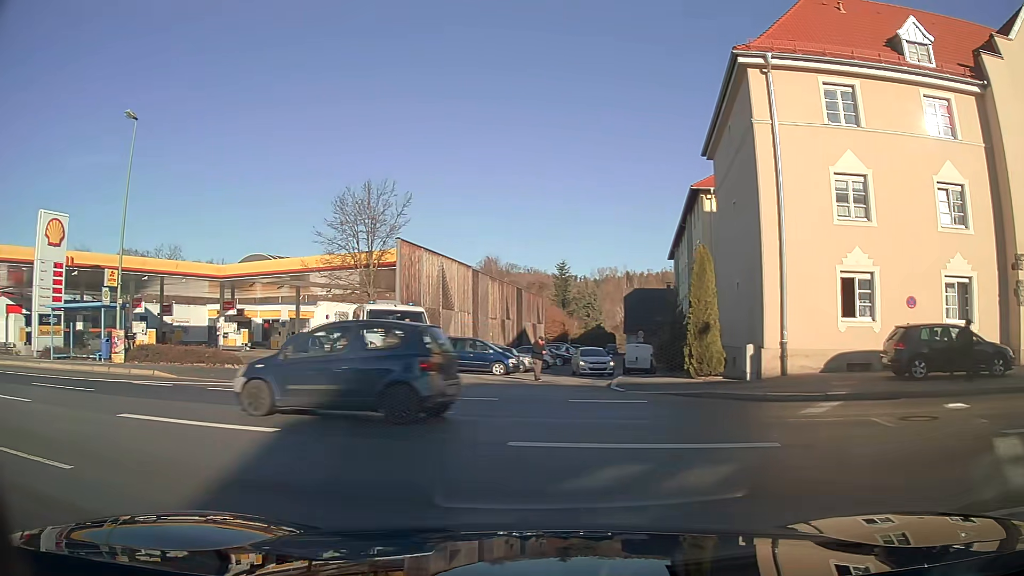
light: Day
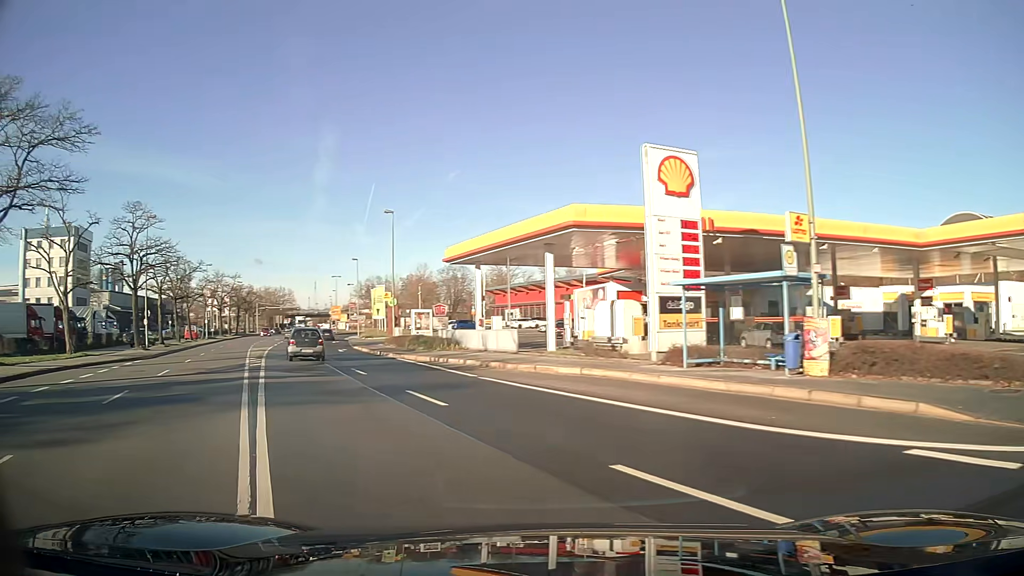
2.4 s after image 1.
(-6.9, +10.7) m; -54°
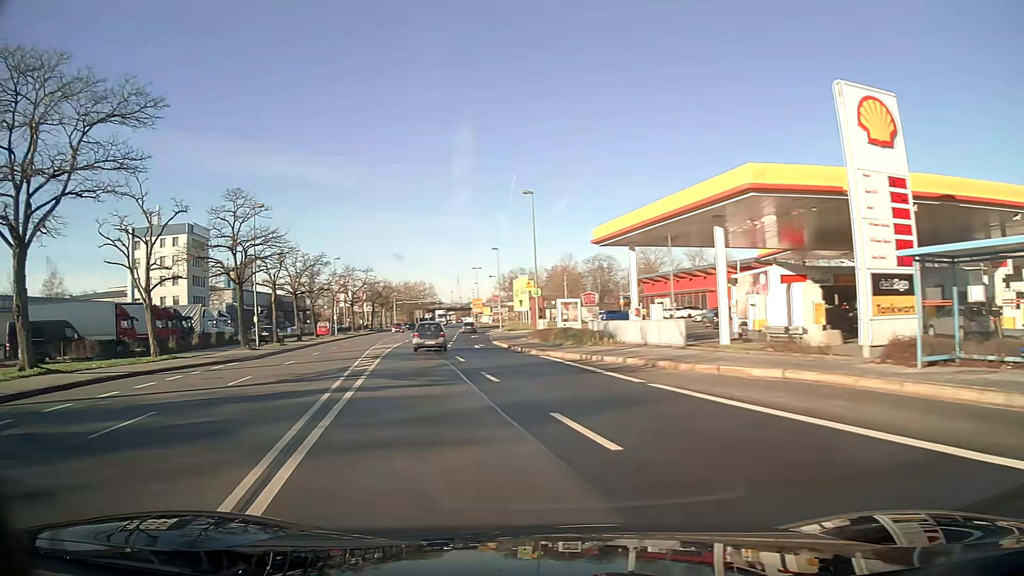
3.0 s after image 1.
(-0.5, +5.2) m; -9°
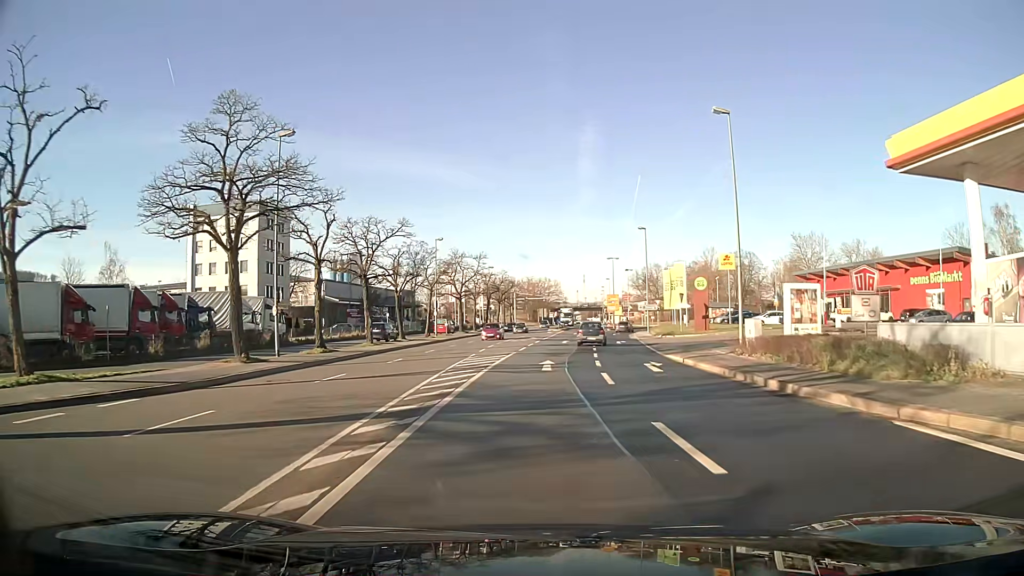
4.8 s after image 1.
(-2.2, +19.2) m; -8°
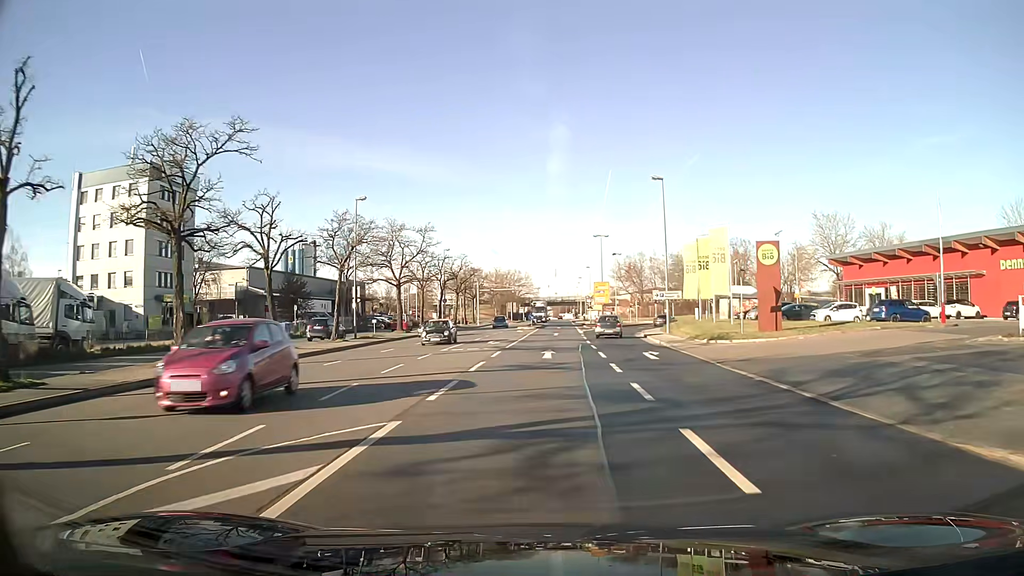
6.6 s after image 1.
(+0.5, +22.0) m; +3°
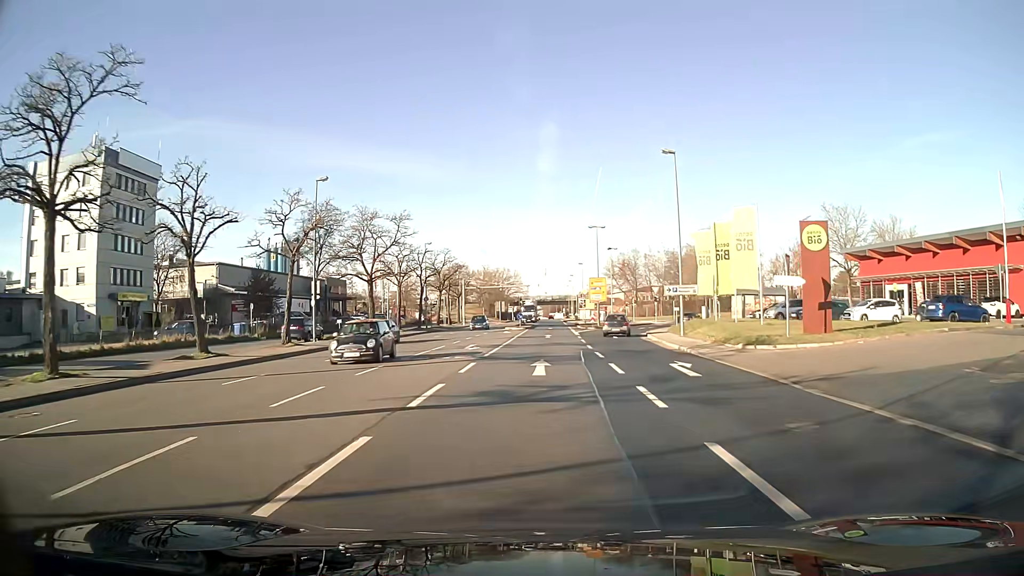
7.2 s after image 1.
(+0.1, +7.0) m; +1°
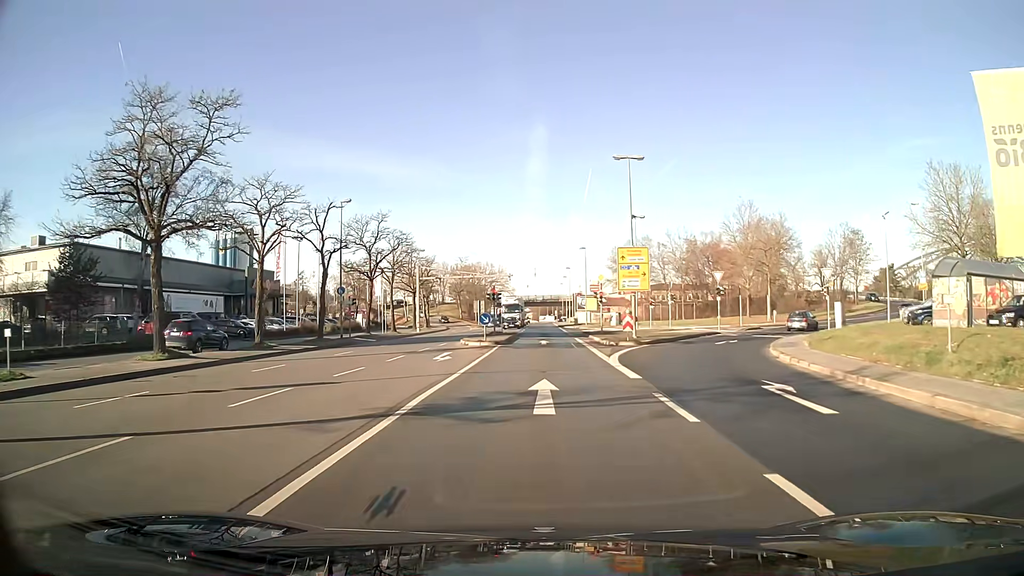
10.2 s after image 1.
(+0.4, +31.2) m; +1°
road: primary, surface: asphalt
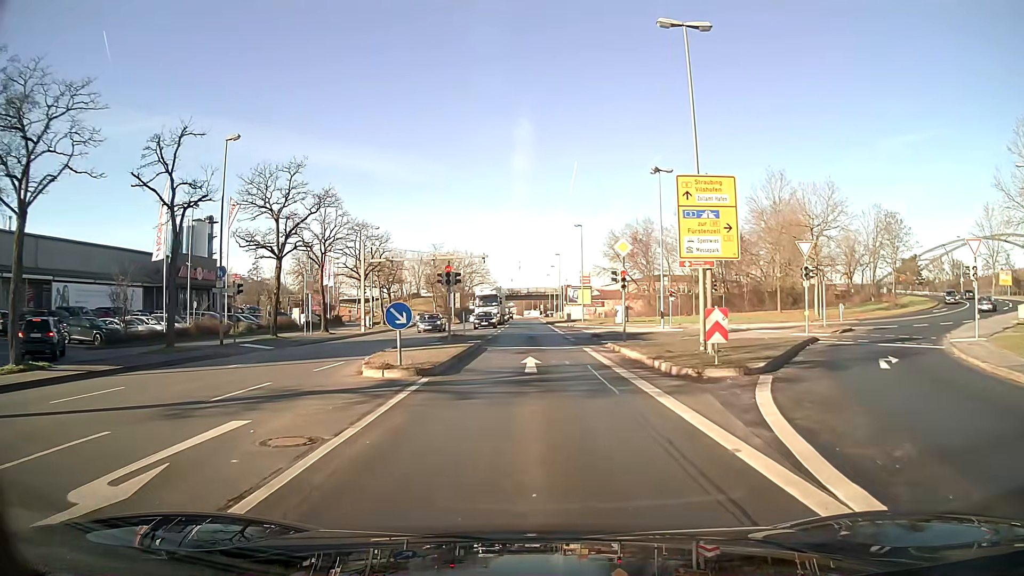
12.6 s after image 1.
(+0.2, +17.6) m; +1°
(0, +10) (0, +20) (0, +30) (0, +40) (-1, +50) (-1, +60) (-1, +70) (-1, +80) (-1, +90) (-1, +100) m
